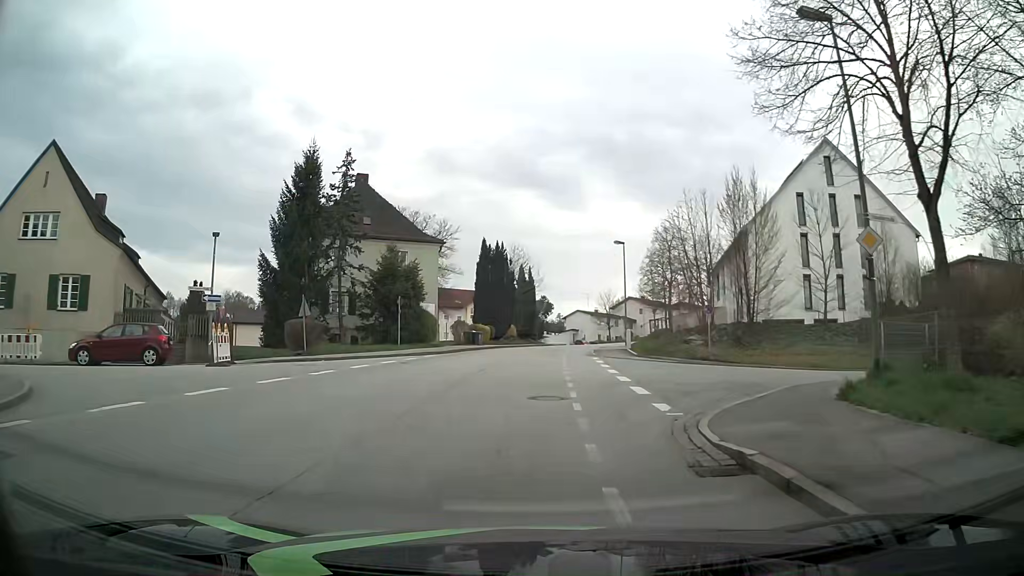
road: tertiary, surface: asphalt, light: Day
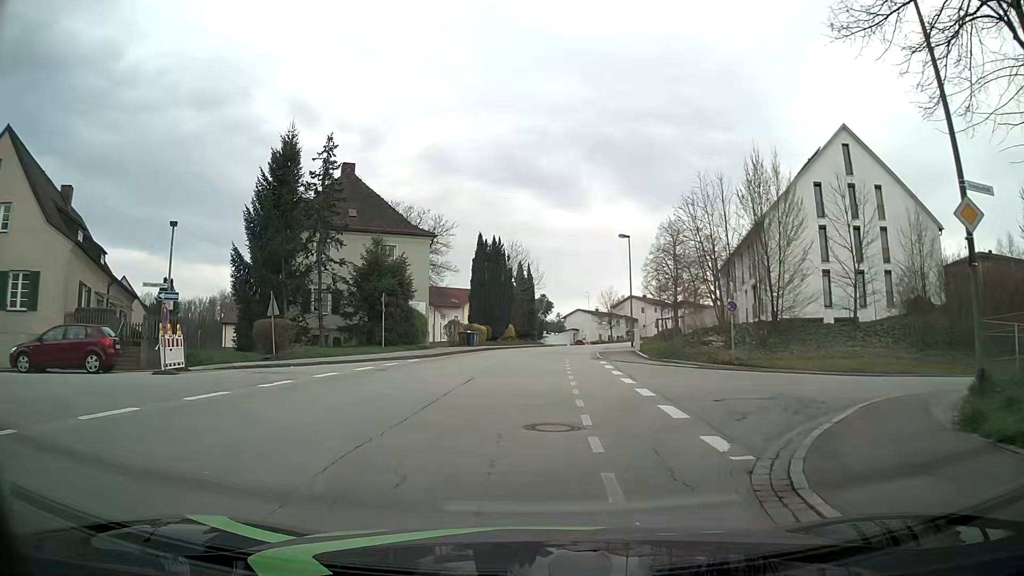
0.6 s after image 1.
(0.0, +3.3) m; +1°
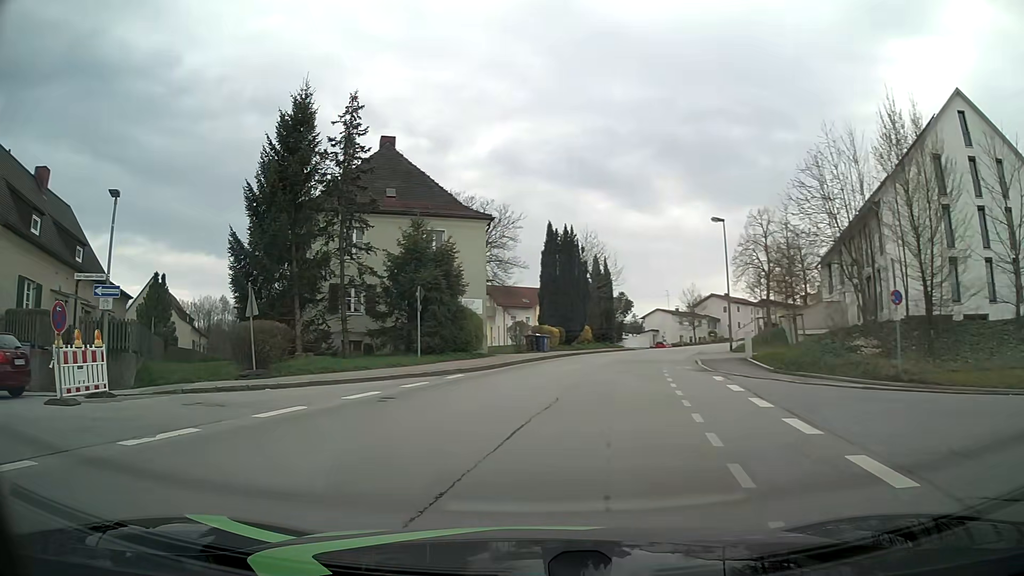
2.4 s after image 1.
(-0.2, +7.4) m; -6°
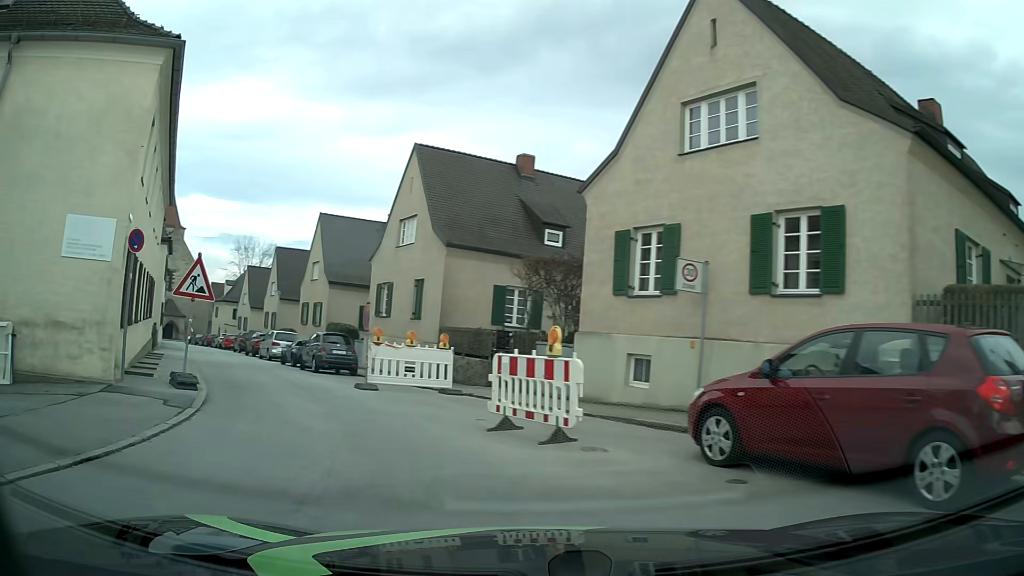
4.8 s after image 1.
(-6.2, +7.4) m; -77°
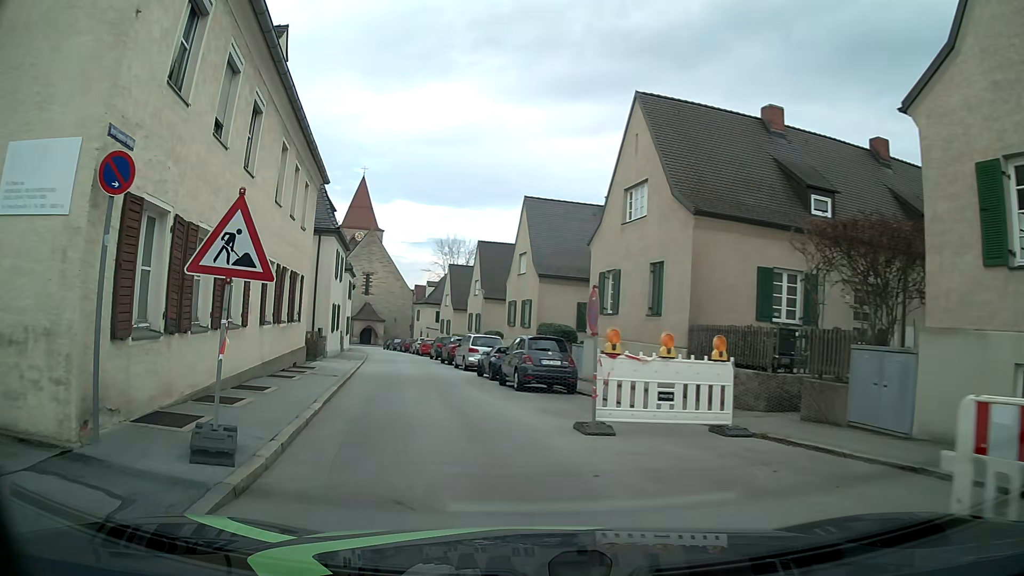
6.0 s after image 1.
(-1.1, +6.3) m; -18°
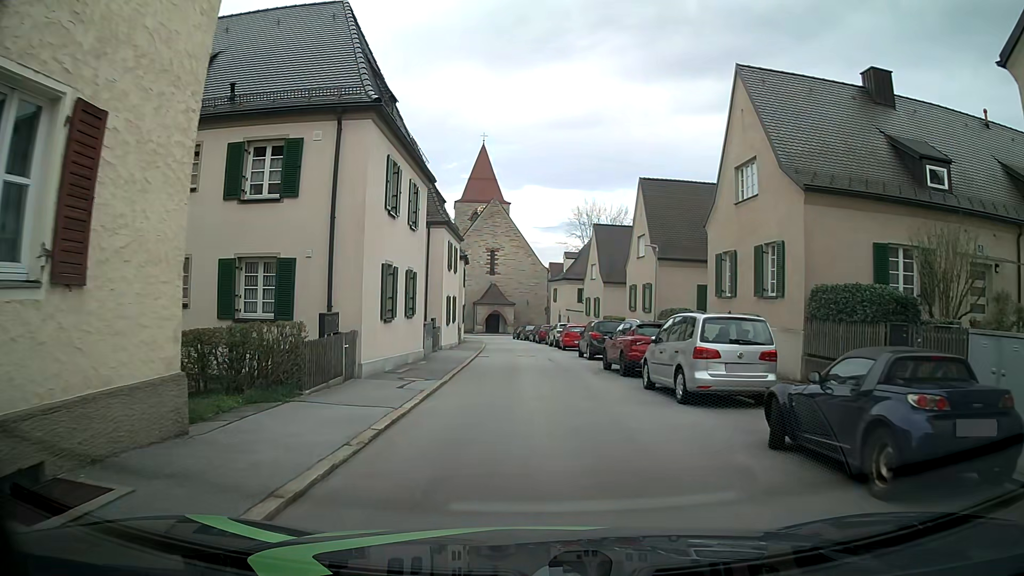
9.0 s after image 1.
(-3.1, +17.2) m; -13°
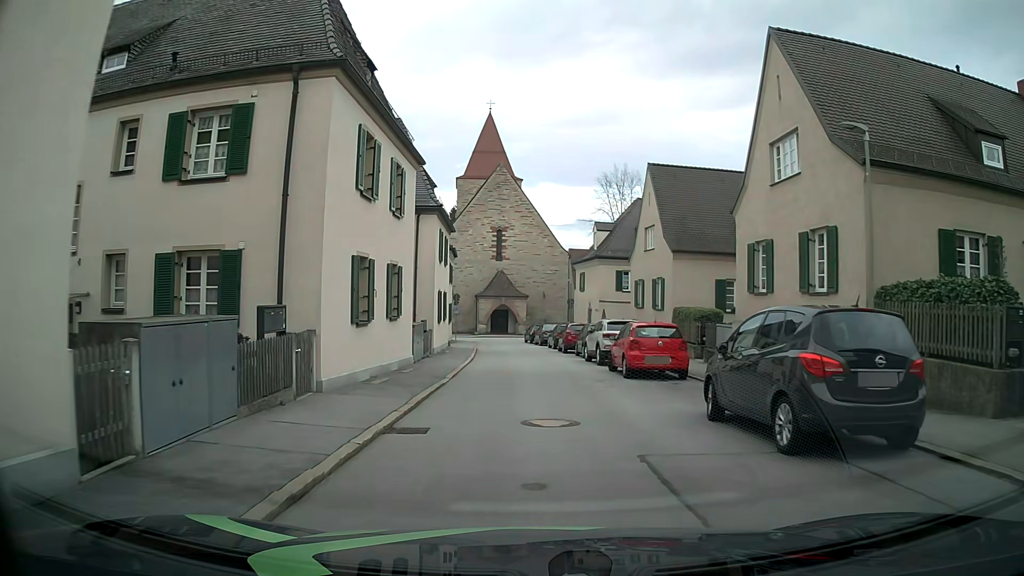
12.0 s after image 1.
(-0.3, +19.7) m; -1°
